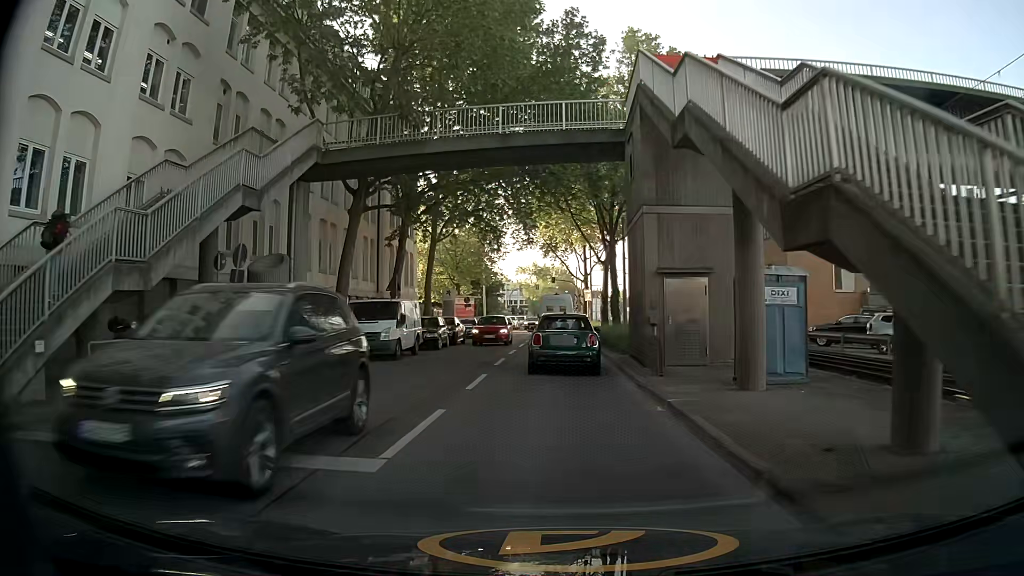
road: secondary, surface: asphalt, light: Day
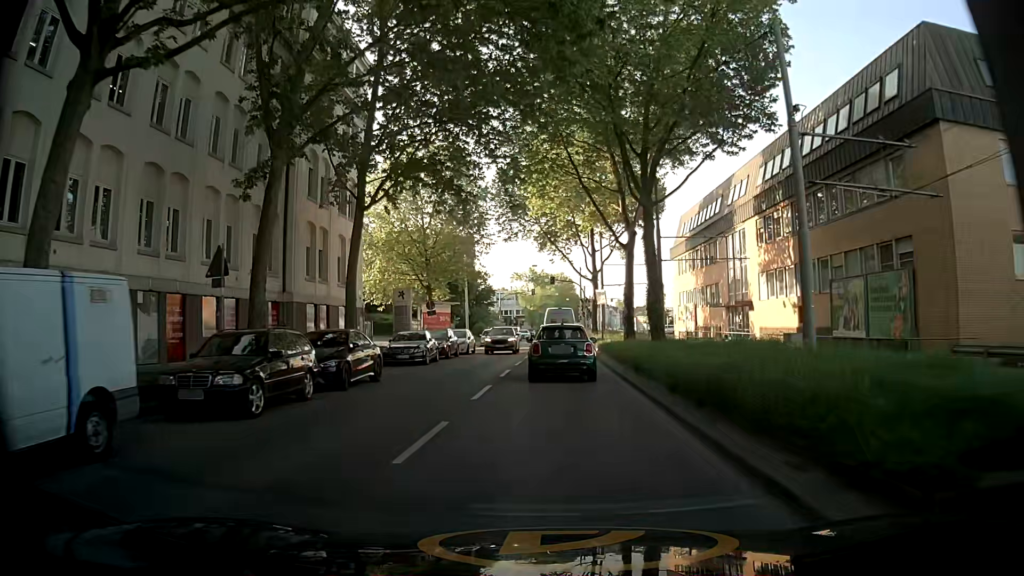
(-0.1, +18.1) m; 0°
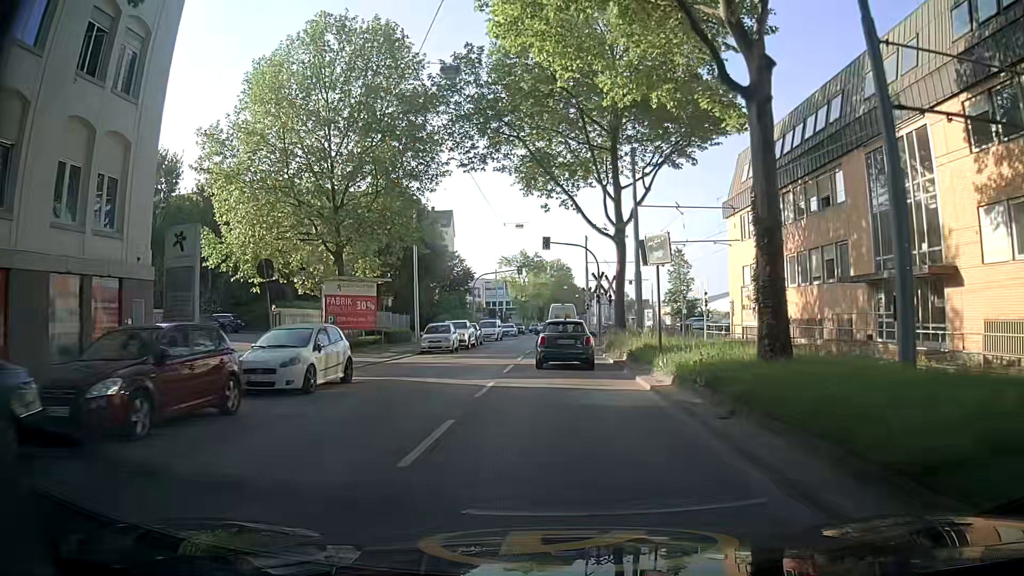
(0.0, +25.0) m; +1°
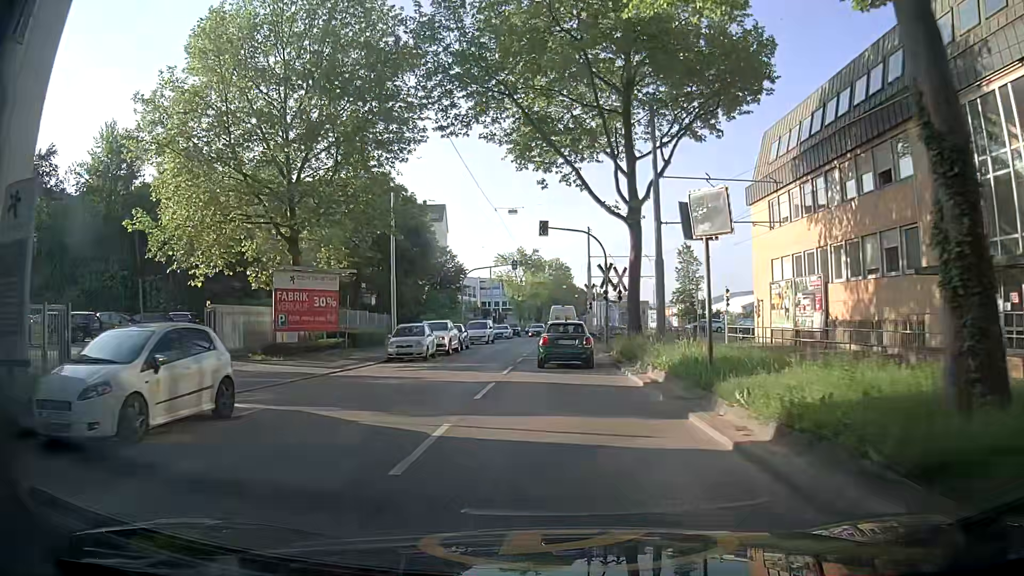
(0.0, +6.5) m; 0°
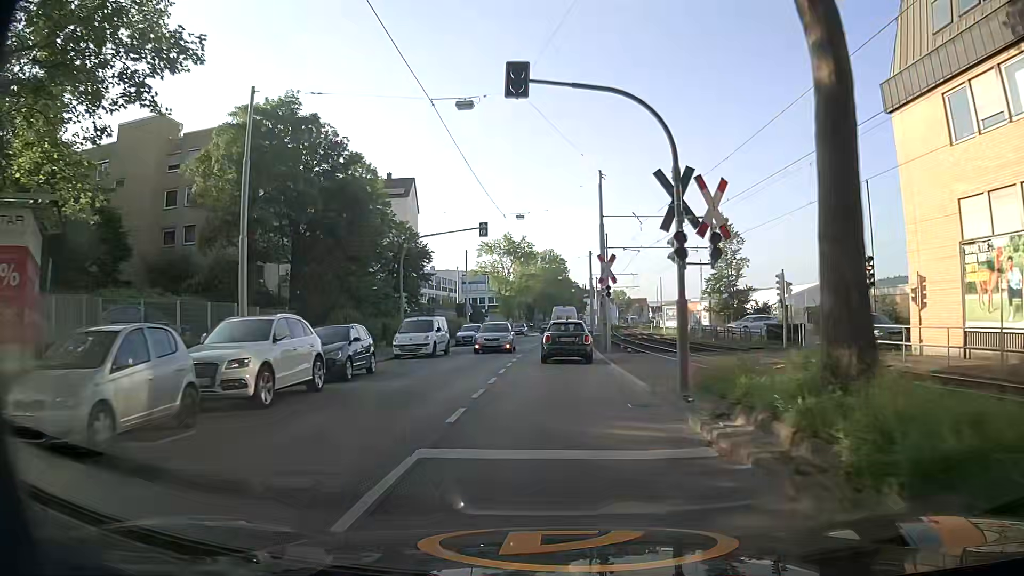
(-0.1, +20.3) m; 0°
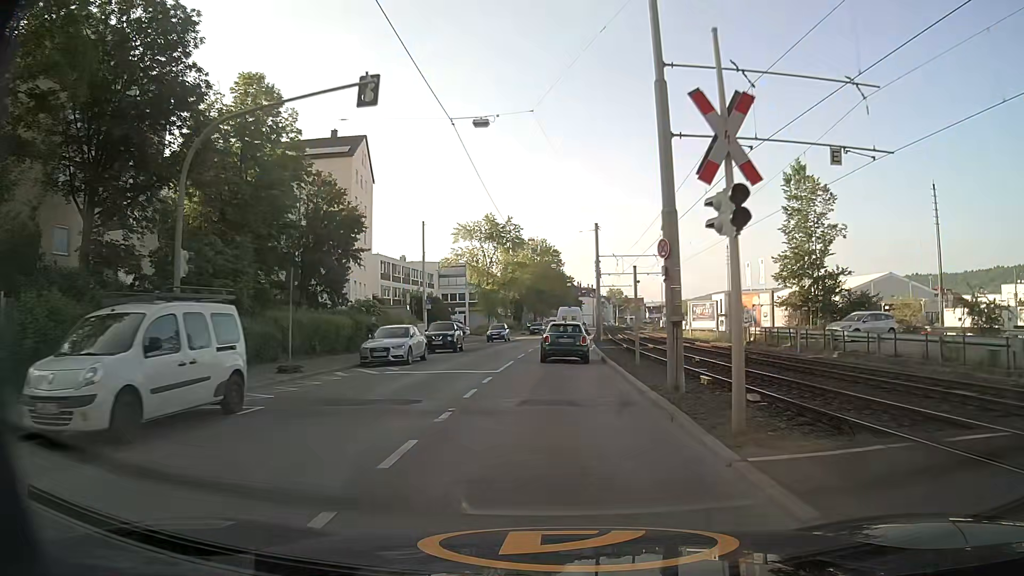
(+0.1, +21.3) m; 0°
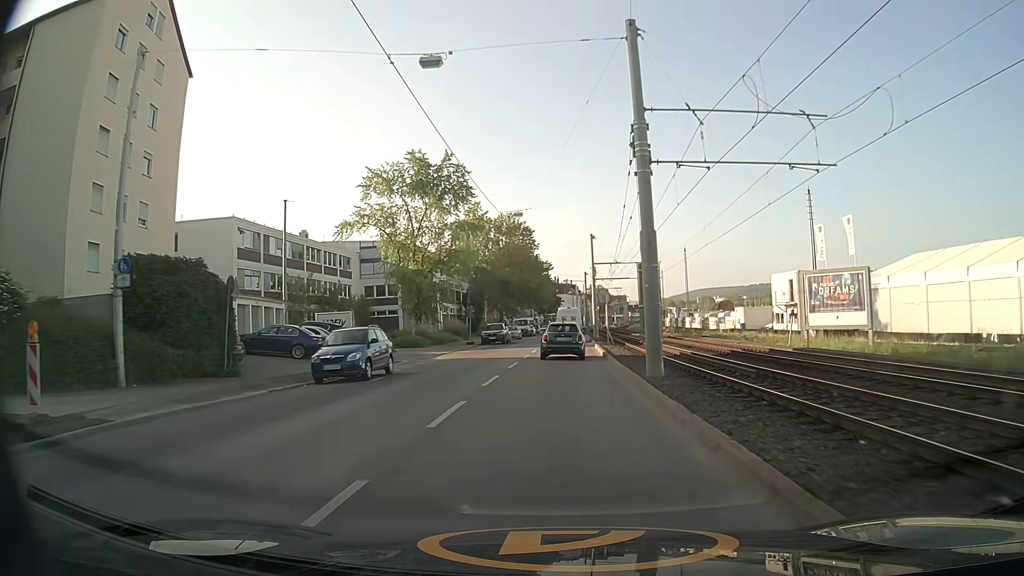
(+1.0, +37.0) m; +3°
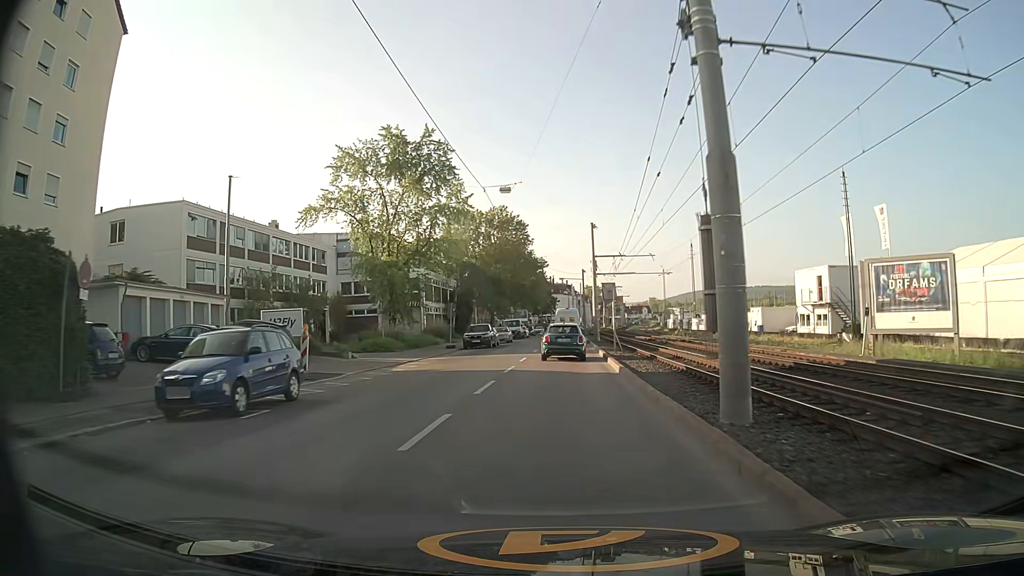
(0.0, +7.8) m; +1°
(0, +10) (0, +20) (0, +30) (+1, +40) (+1, +50) (+1, +60) (+1, +70) (+1, +80) (+2, +90) (+2, +100) m
